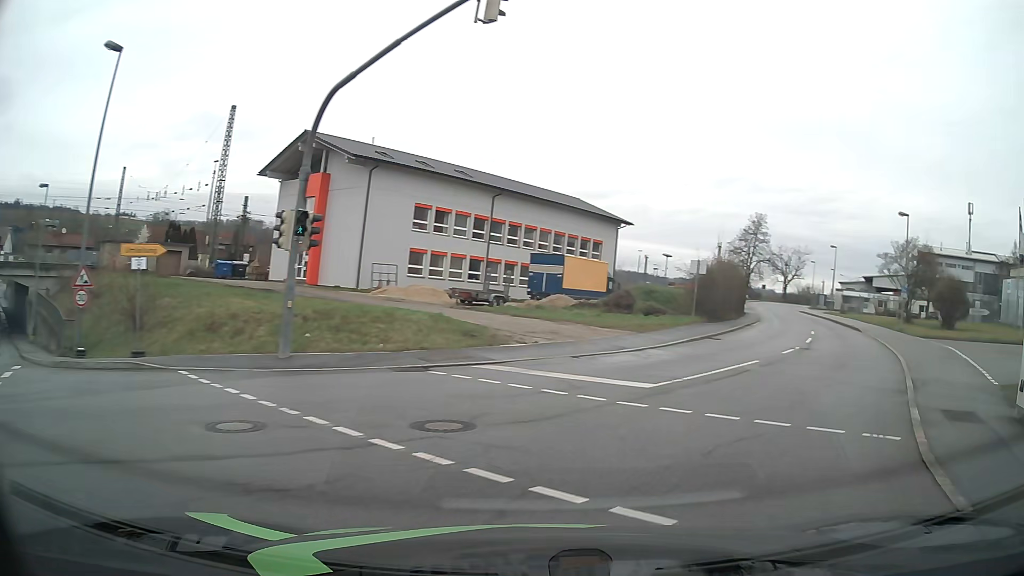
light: Day
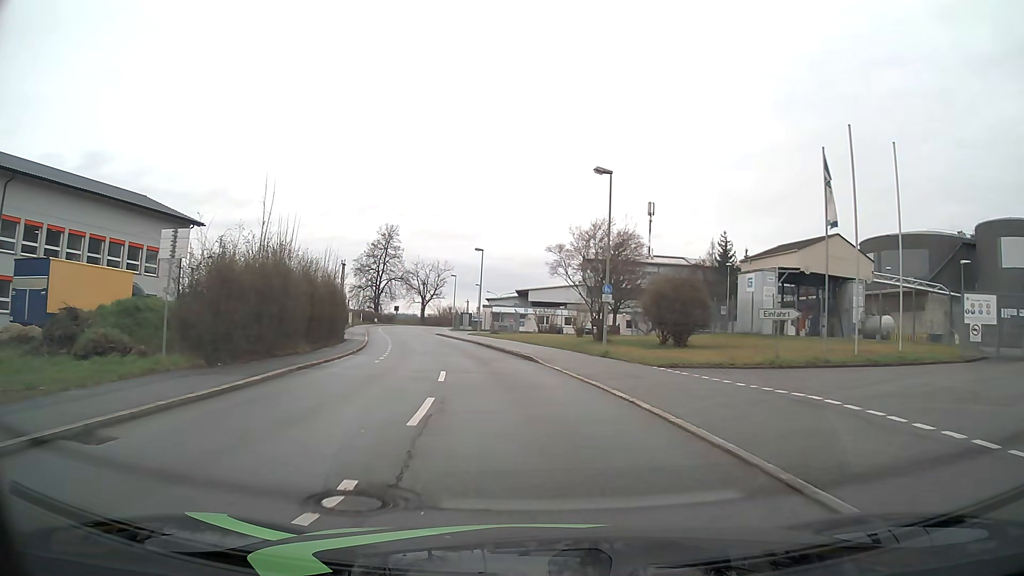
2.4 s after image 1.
(+6.8, +17.1) m; +29°
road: residential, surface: asphalt
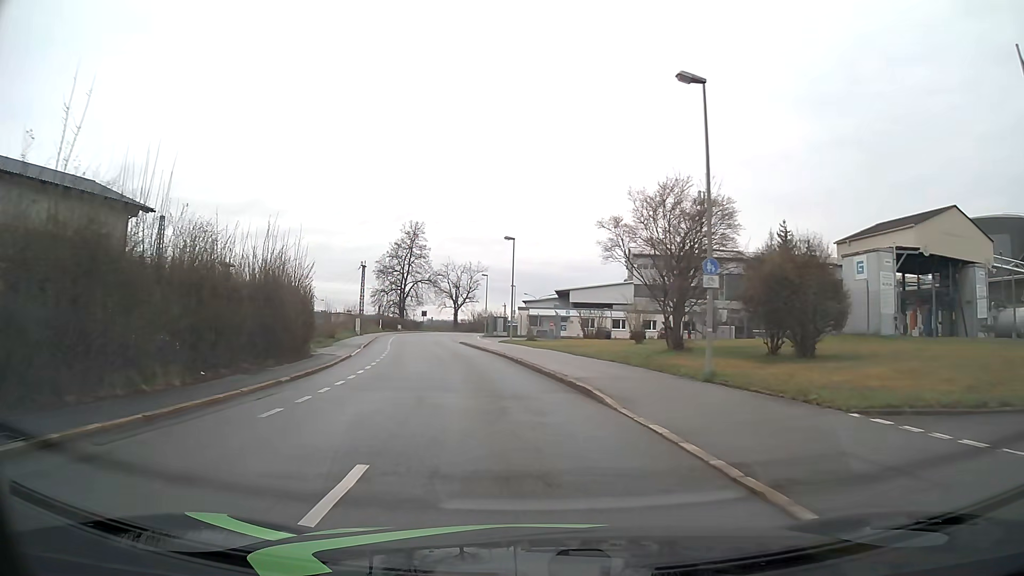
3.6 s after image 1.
(-0.3, +11.8) m; -3°
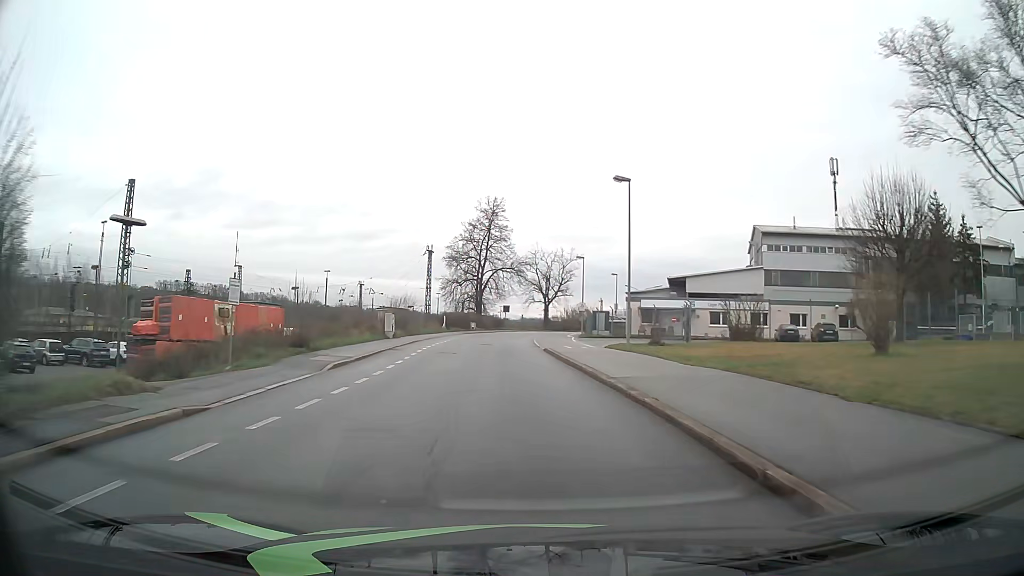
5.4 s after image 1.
(-1.5, +20.3) m; -8°
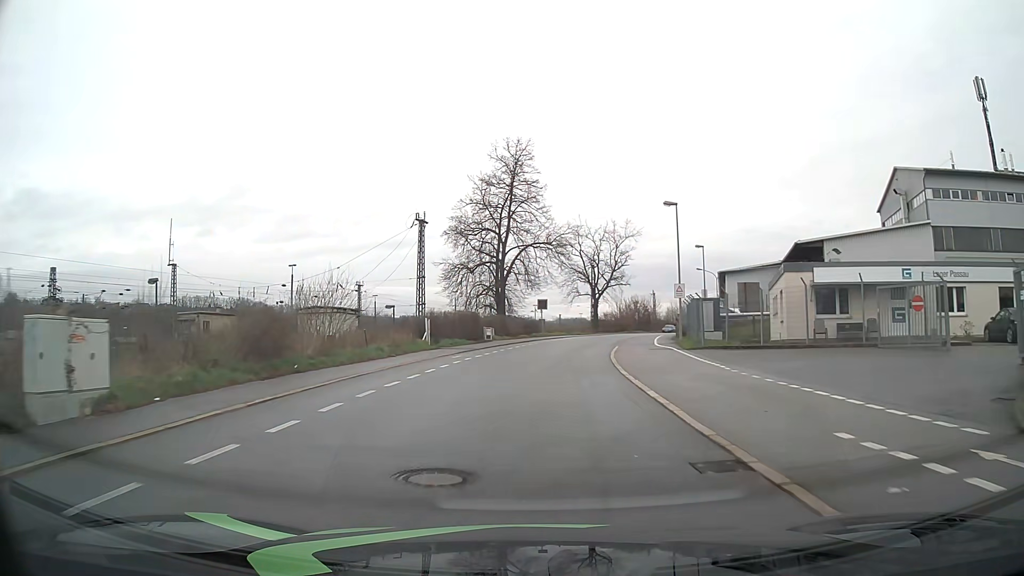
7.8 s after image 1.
(-1.3, +30.9) m; -3°
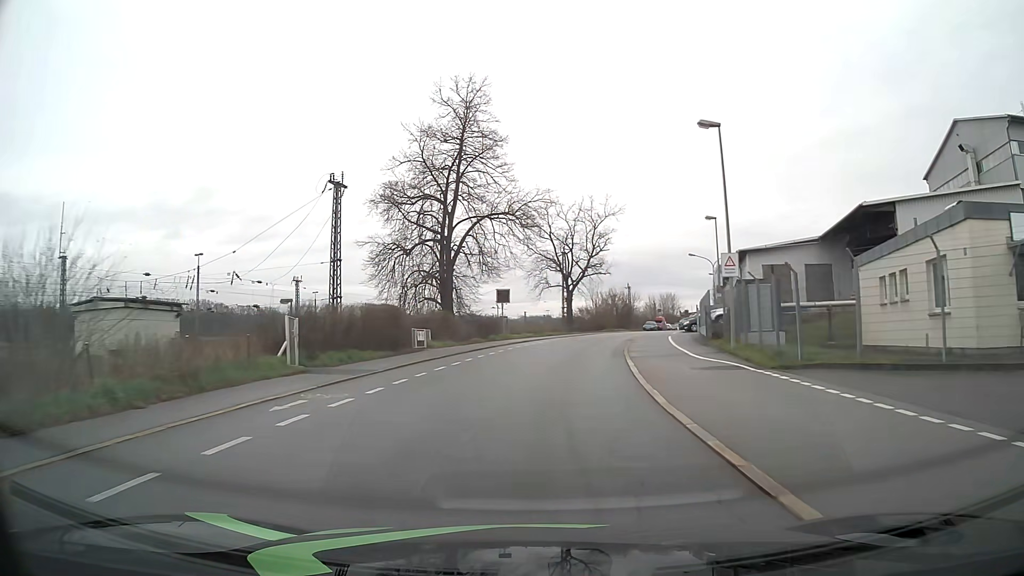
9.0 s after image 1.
(+0.4, +15.7) m; +3°
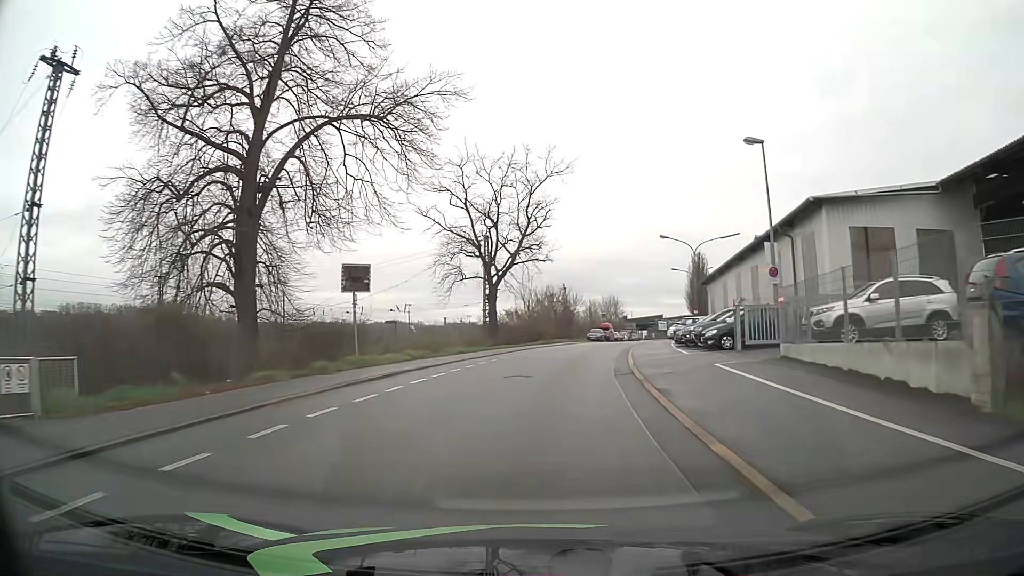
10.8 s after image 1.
(+1.2, +22.8) m; +7°
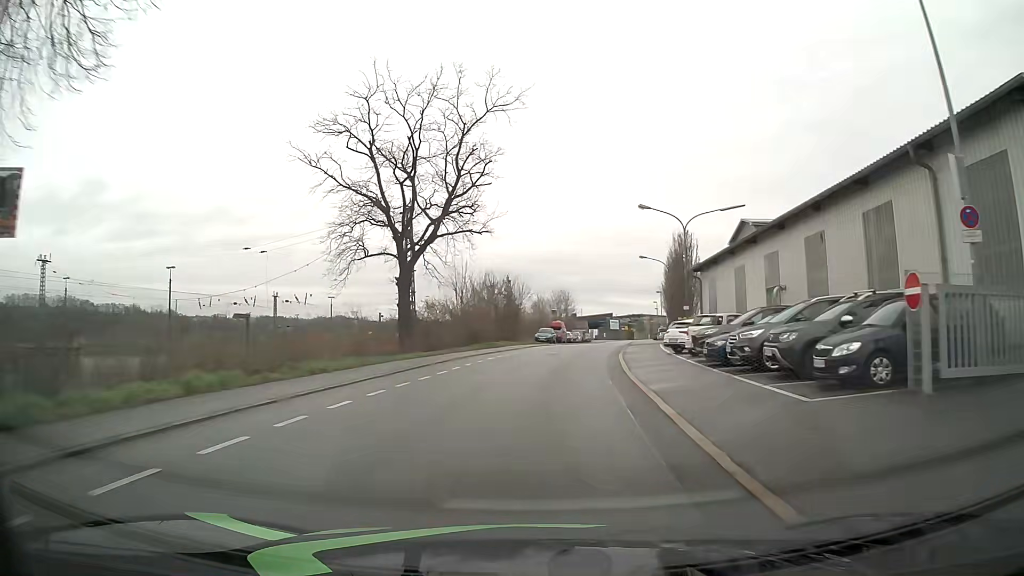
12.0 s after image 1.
(+0.6, +15.2) m; +5°
(0, +10) (+1, +20) (+2, +30) (+3, +40) (+5, +50) (+6, +60) (+8, +69) (+10, +79) (+11, +89) (+13, +99) m
